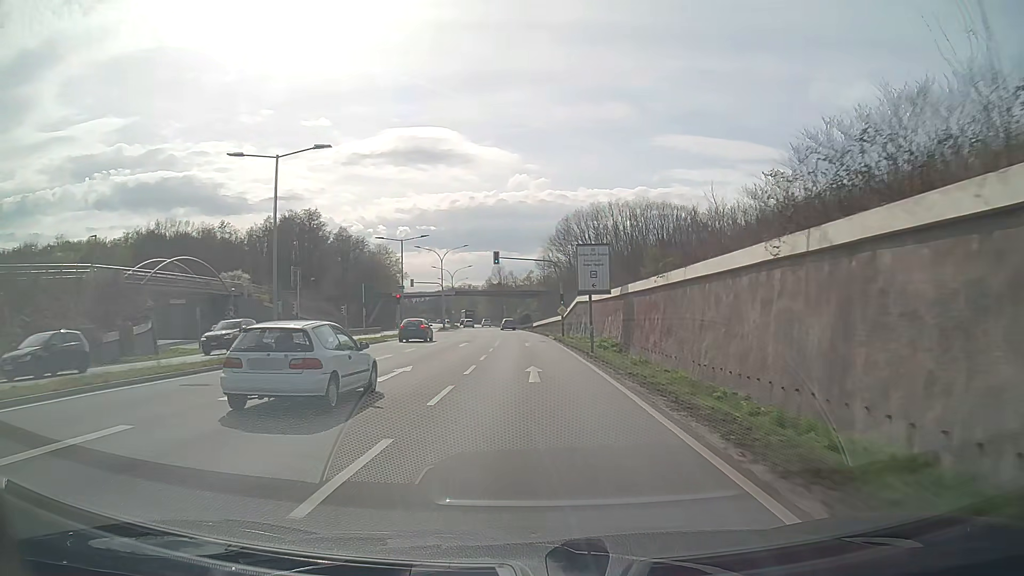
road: primary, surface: asphalt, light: Day
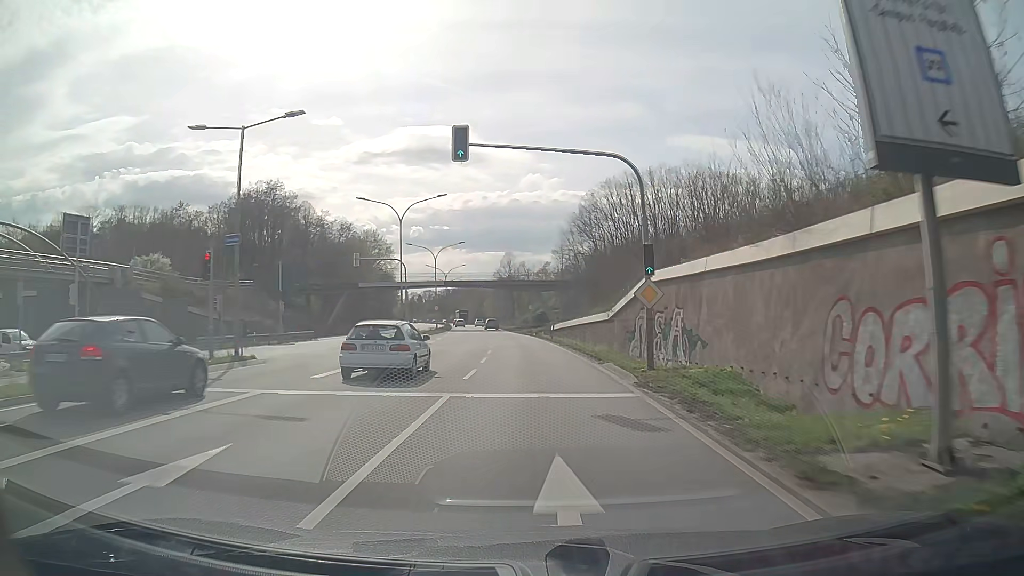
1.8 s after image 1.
(-0.4, +32.7) m; -1°
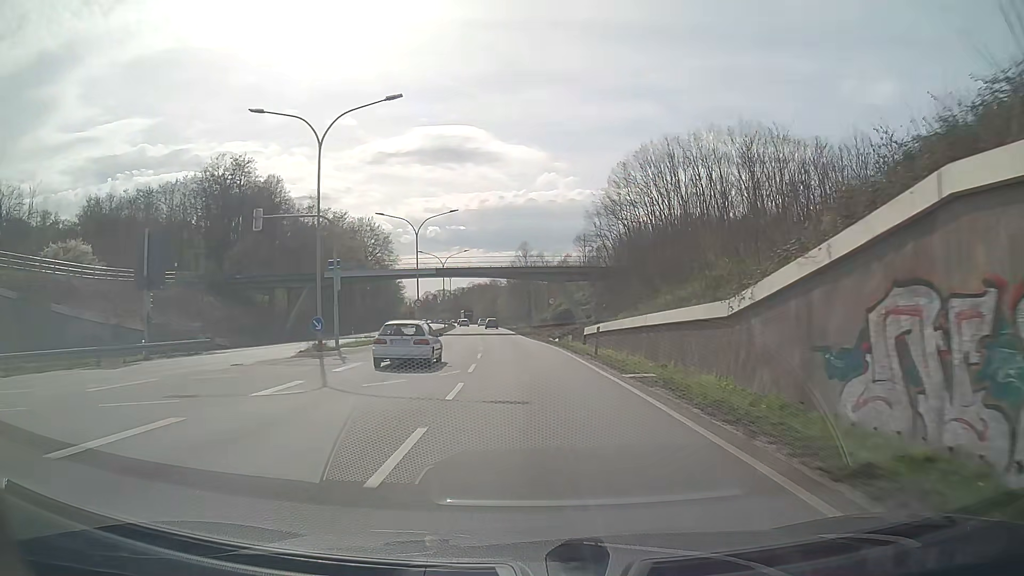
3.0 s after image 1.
(-0.3, +22.0) m; -1°
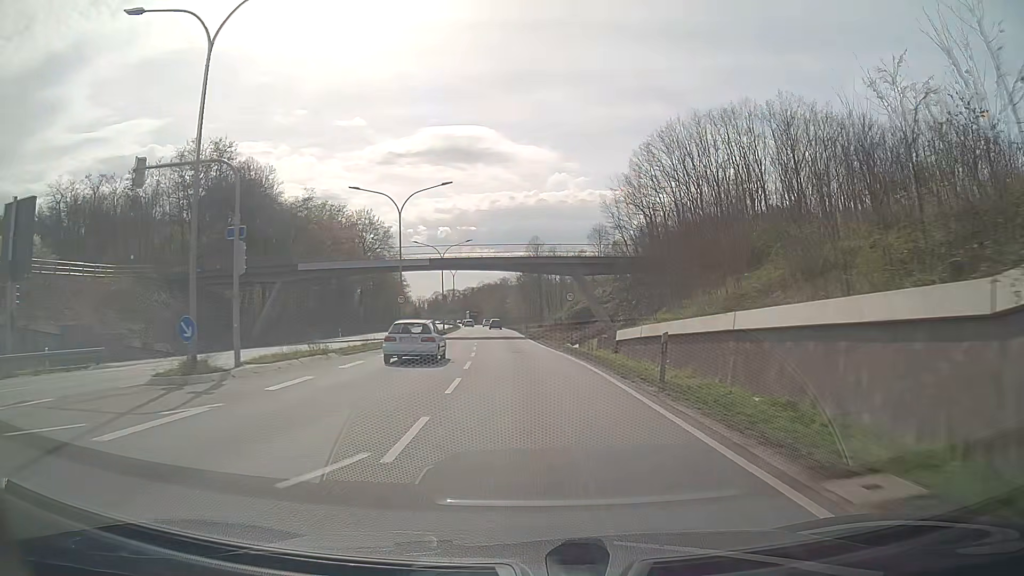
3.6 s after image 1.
(-0.1, +11.1) m; -1°
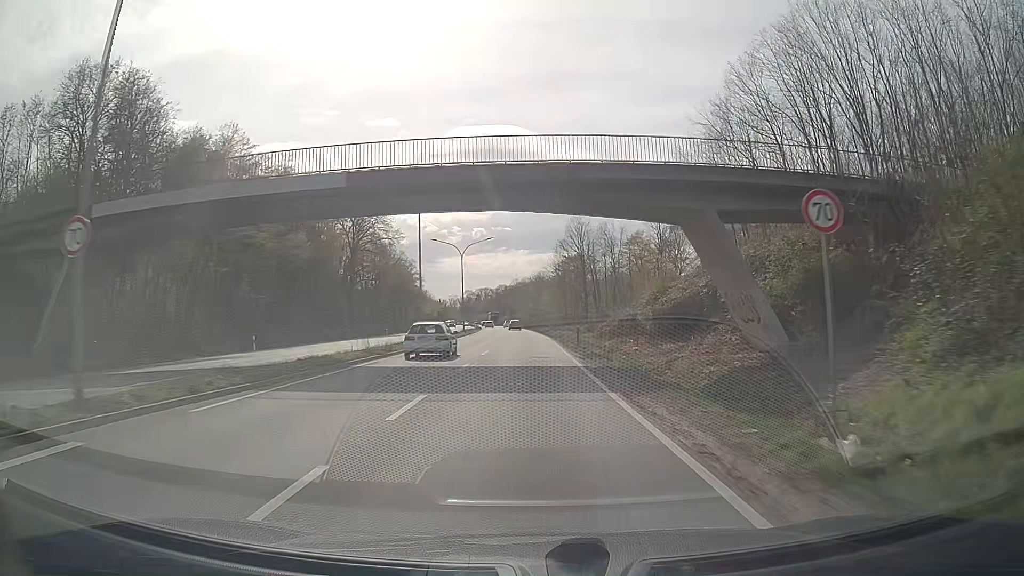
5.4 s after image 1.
(-0.8, +33.5) m; -3°
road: trunk
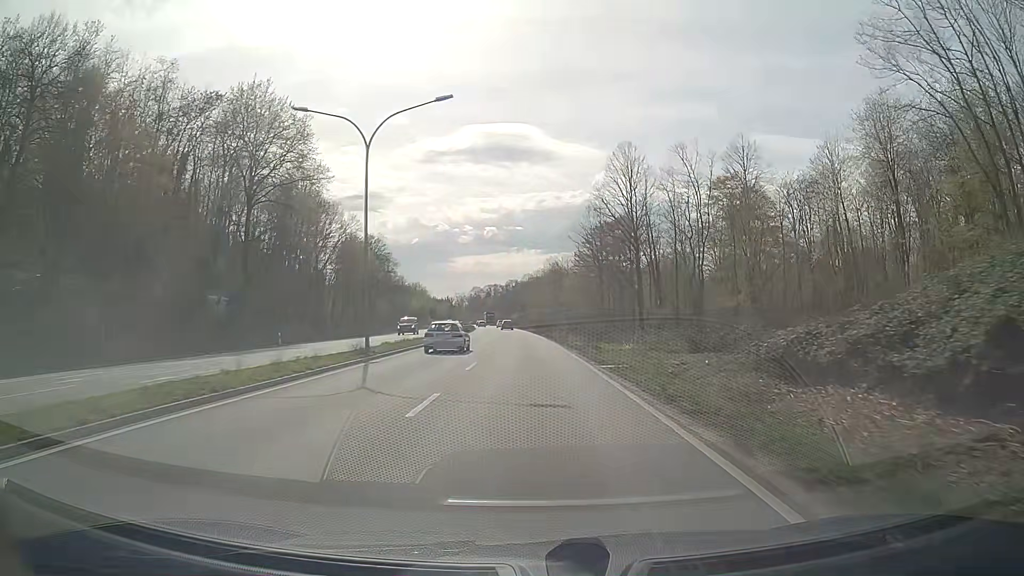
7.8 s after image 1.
(-0.2, +44.9) m; -1°
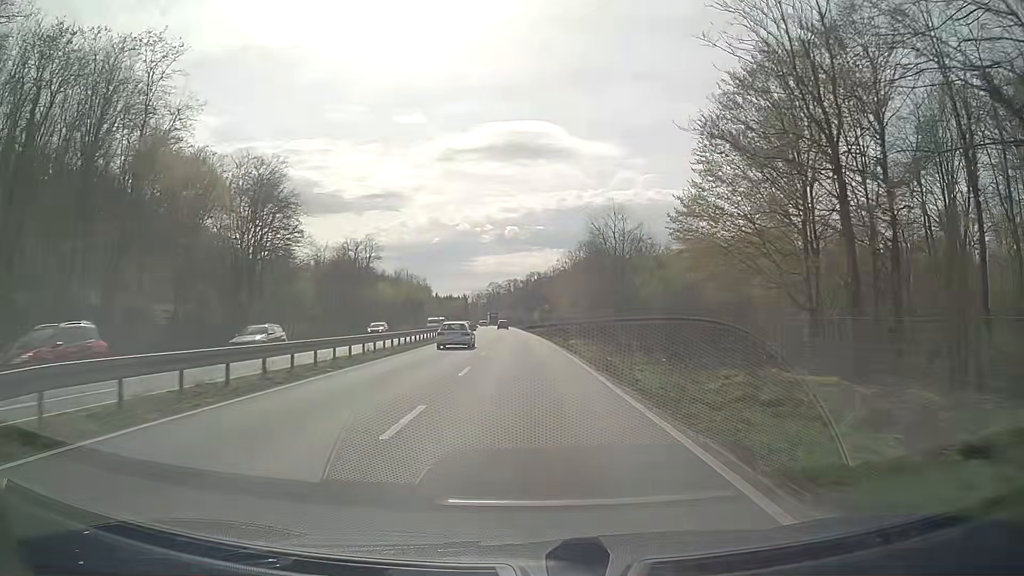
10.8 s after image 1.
(-1.1, +55.8) m; -2°
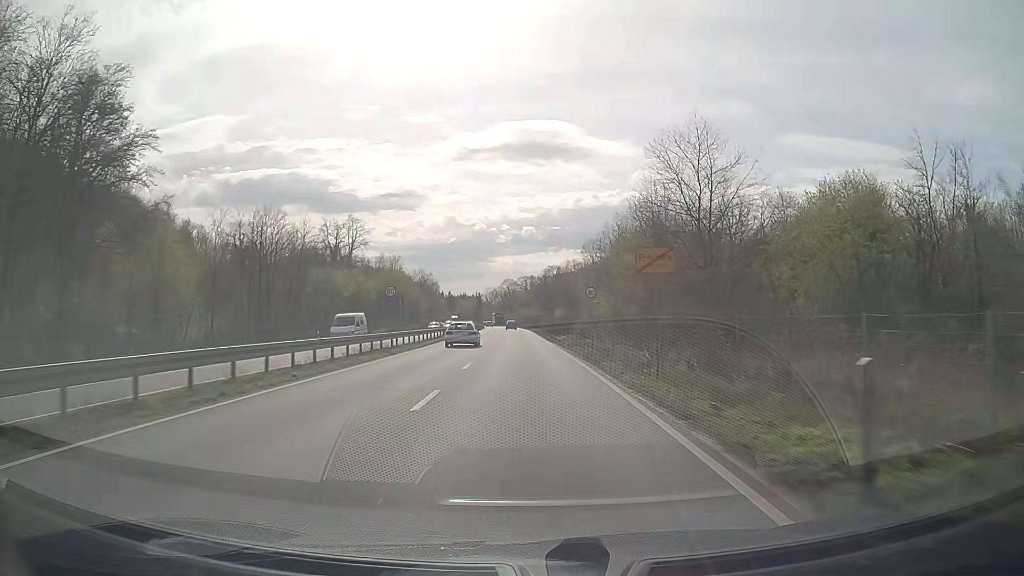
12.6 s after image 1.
(-0.4, +33.6) m; -1°
(0, +10) (0, +20) (0, +30) (0, +40) (-1, +50) (-1, +60) (-1, +70) (-1, +80) (-2, +90) (-2, +100) m
